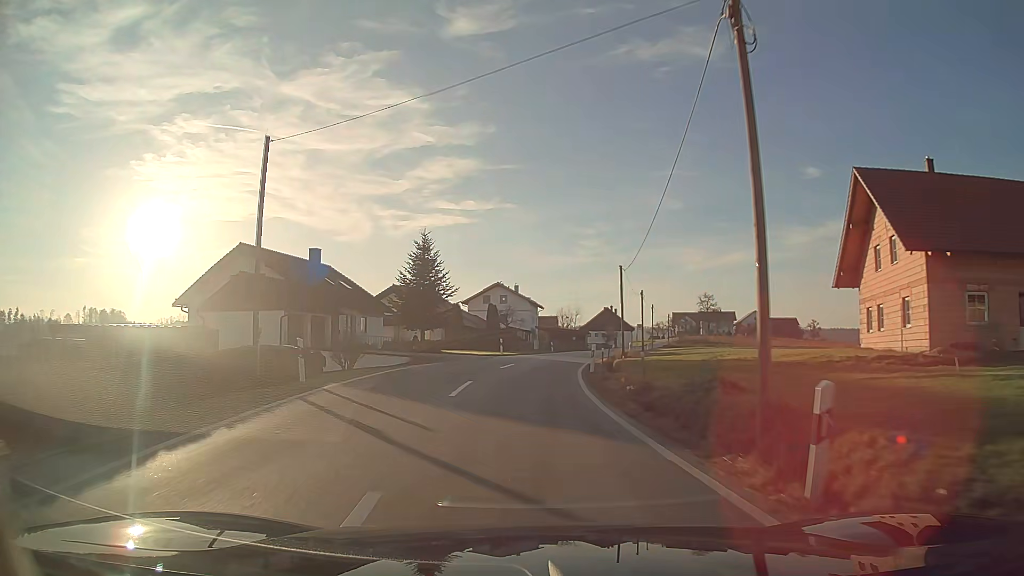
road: tertiary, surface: asphalt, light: Day
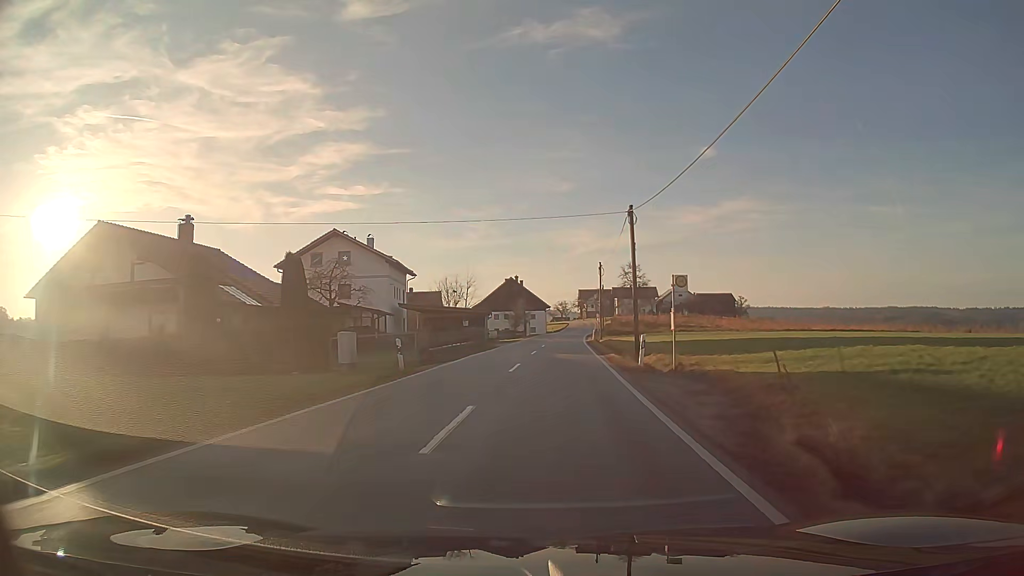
(+2.5, +42.2) m; +9°
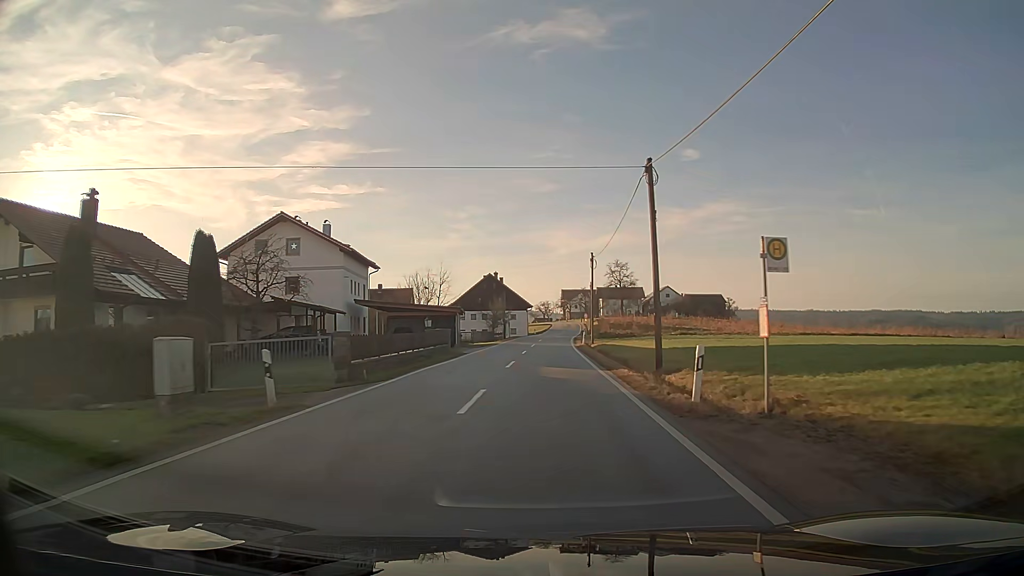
(+0.1, +8.9) m; +1°
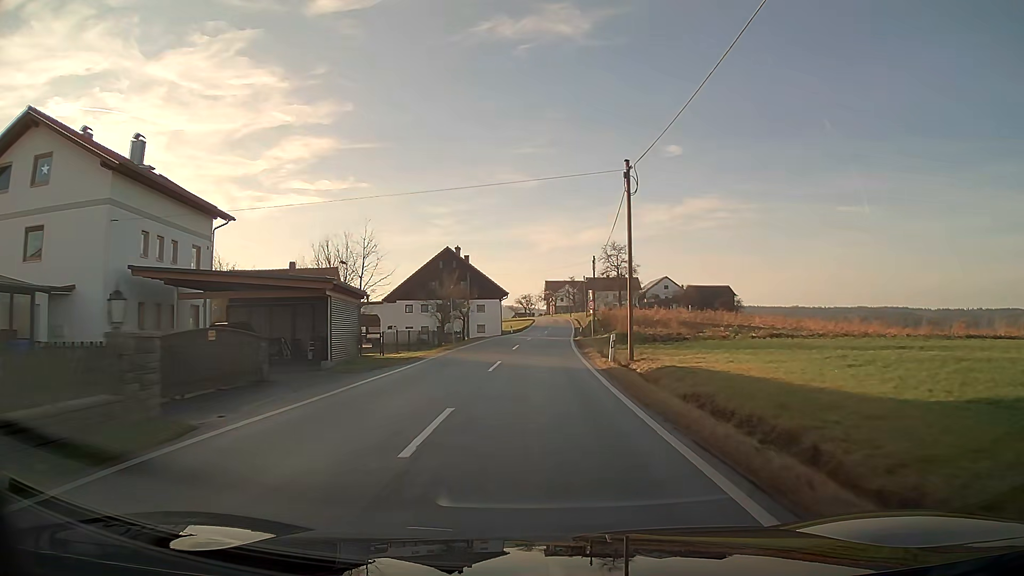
(+0.4, +27.5) m; +1°
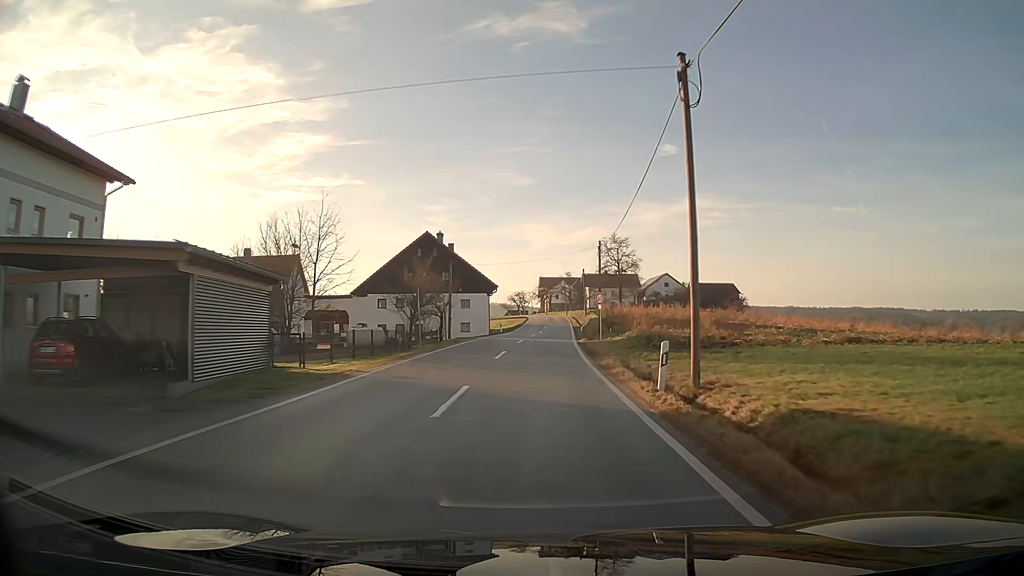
(+0.1, +9.4) m; +1°
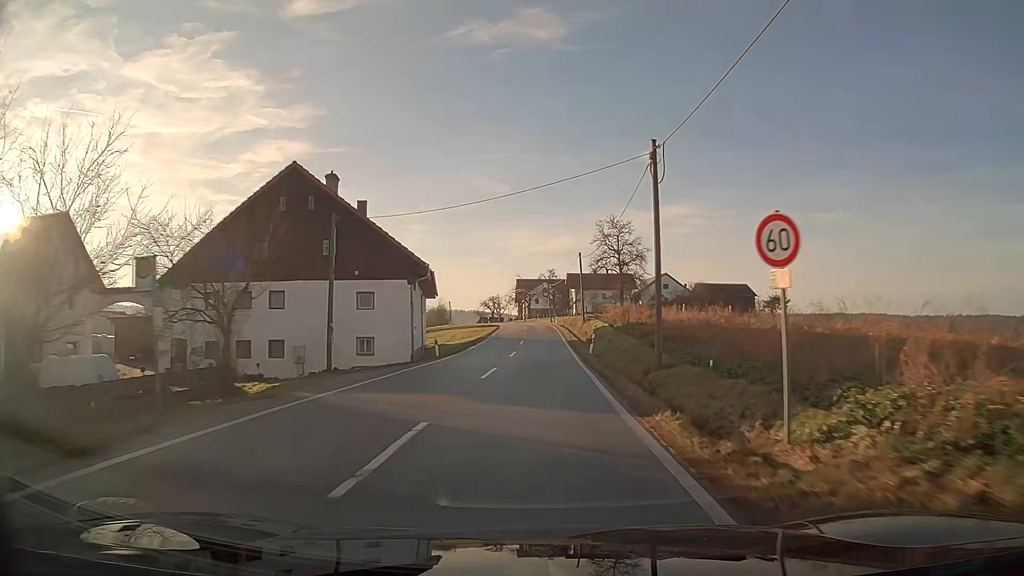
(+0.4, +28.1) m; +2°
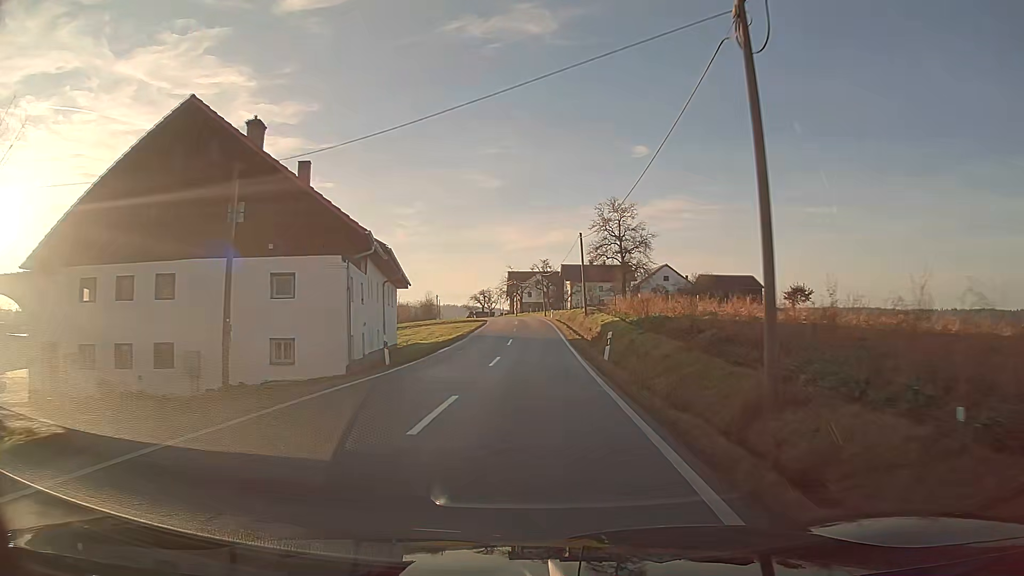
(+0.1, +9.2) m; +1°
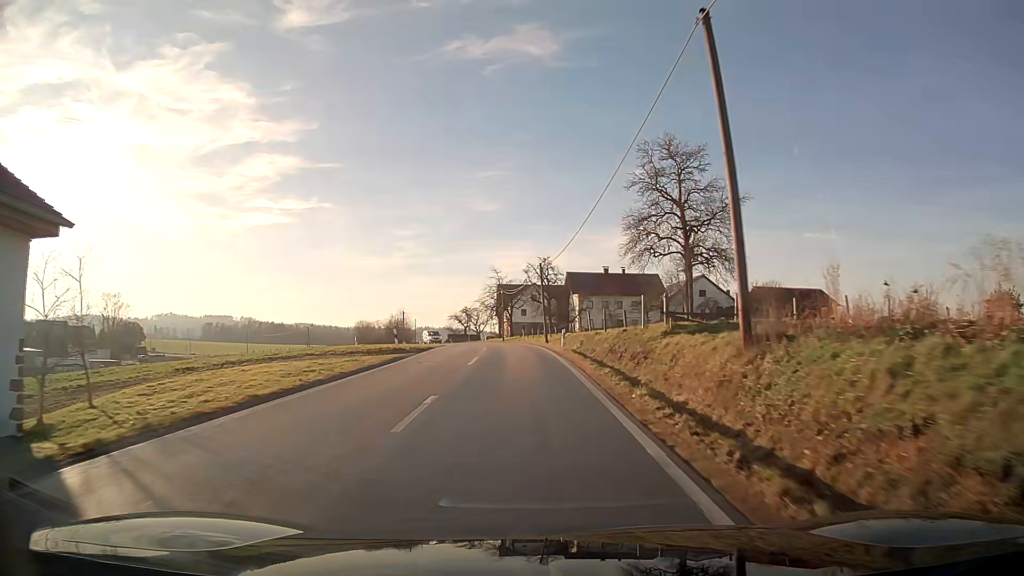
(+0.1, +36.1) m; 0°
